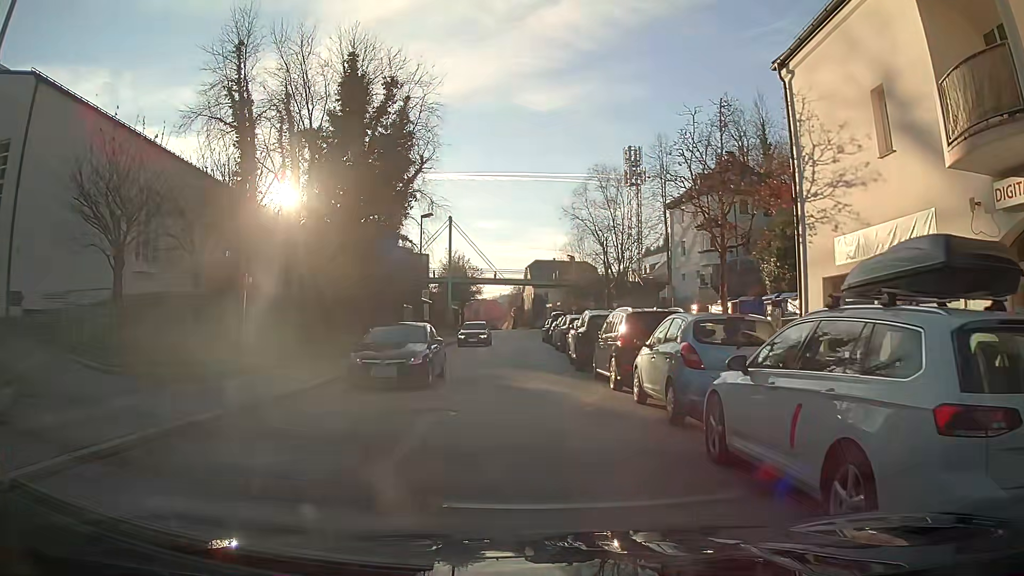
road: tertiary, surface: asphalt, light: Day
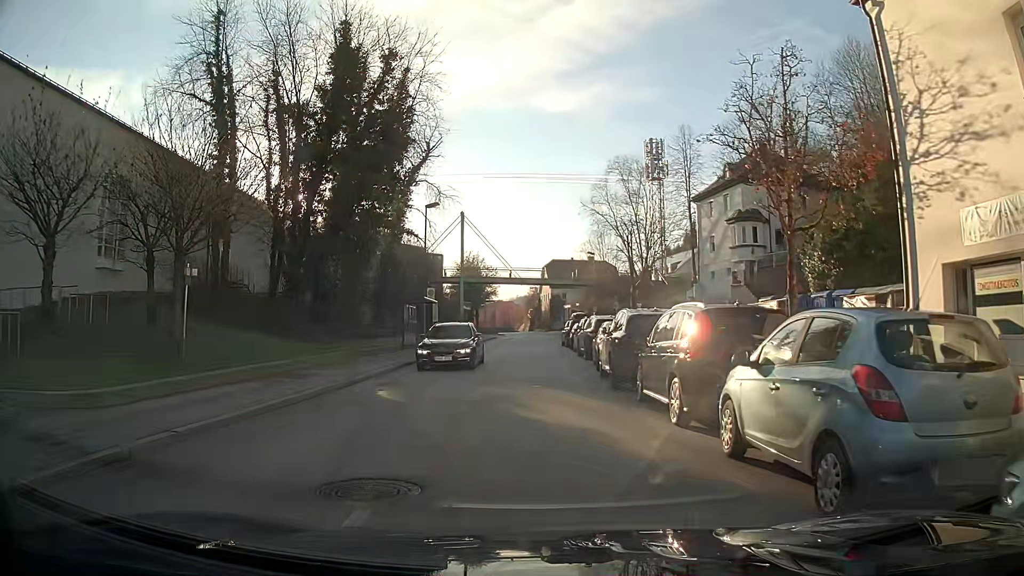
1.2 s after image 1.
(-0.1, +4.6) m; -2°
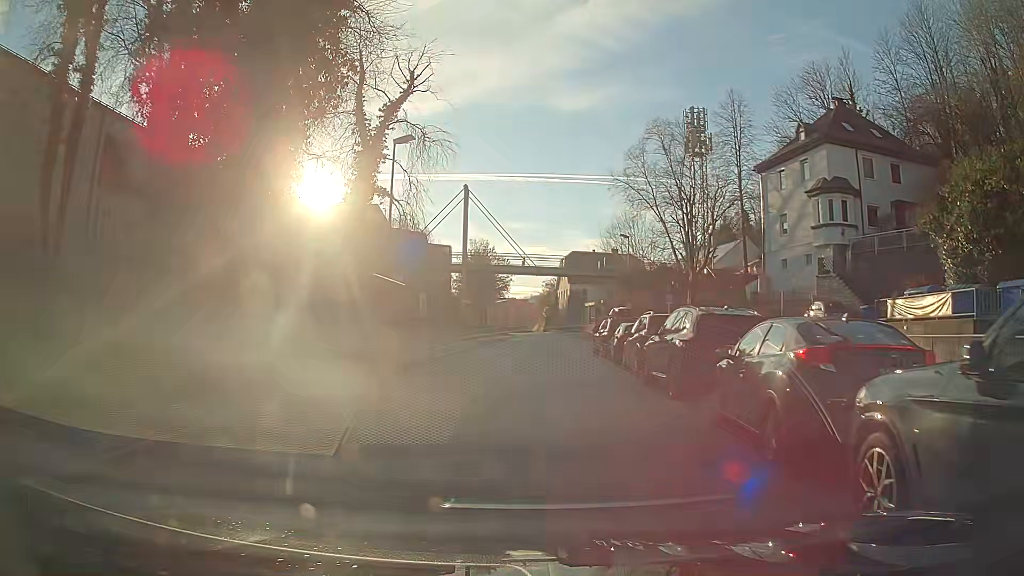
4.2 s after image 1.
(0.0, +13.5) m; +1°
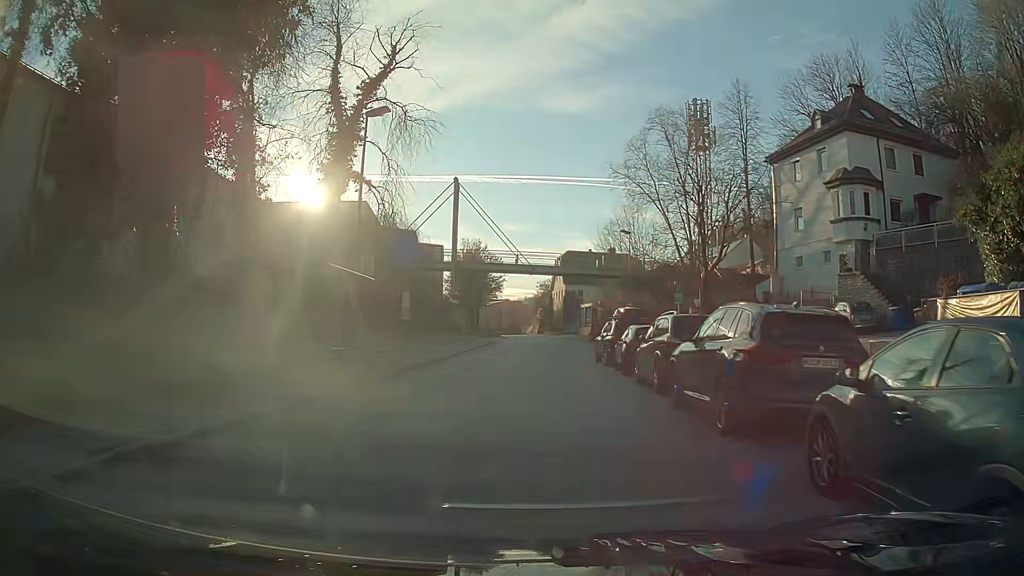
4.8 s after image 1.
(0.0, +3.7) m; +1°
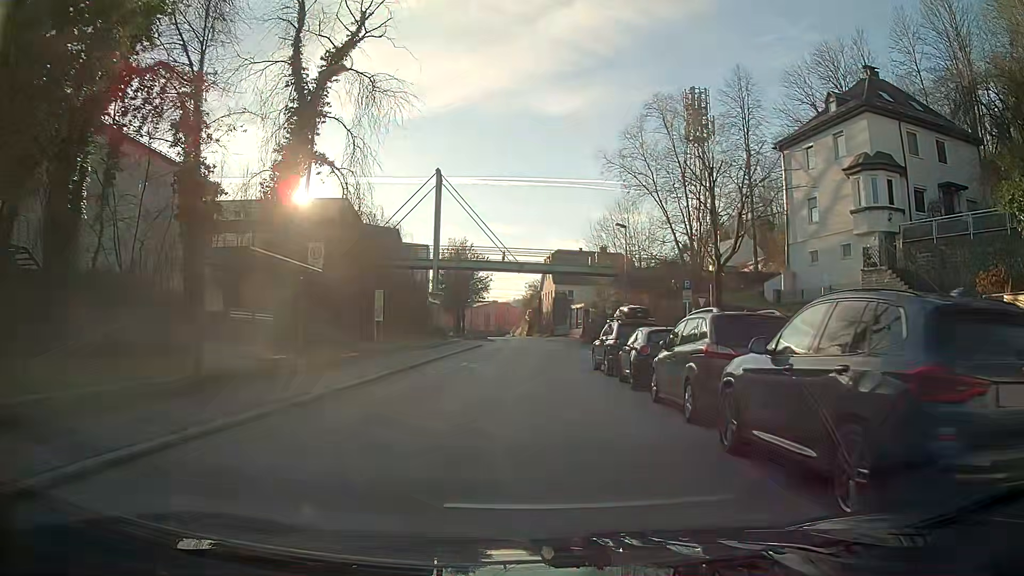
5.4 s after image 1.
(0.0, +4.0) m; +1°
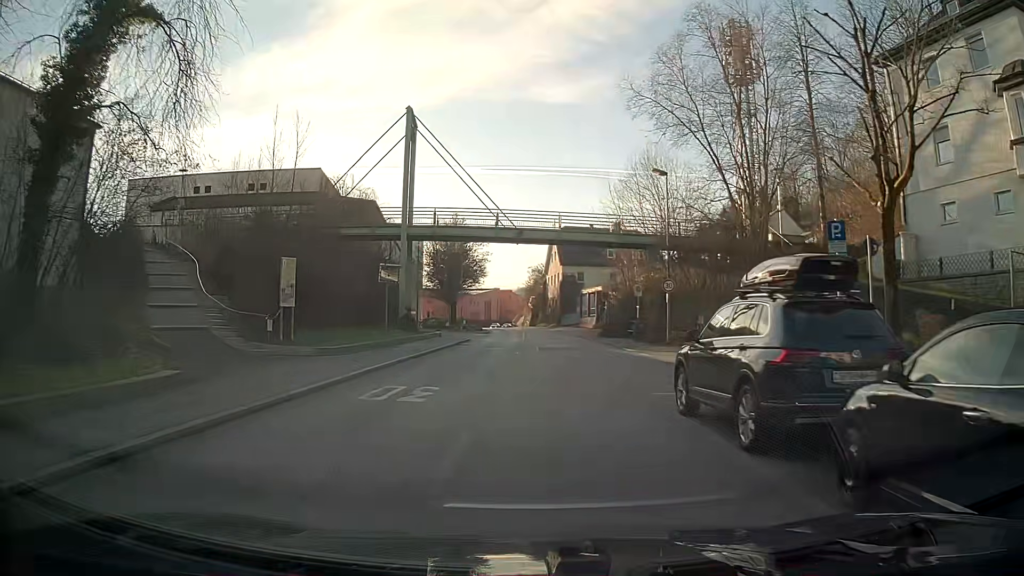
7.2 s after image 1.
(0.0, +13.3) m; -1°
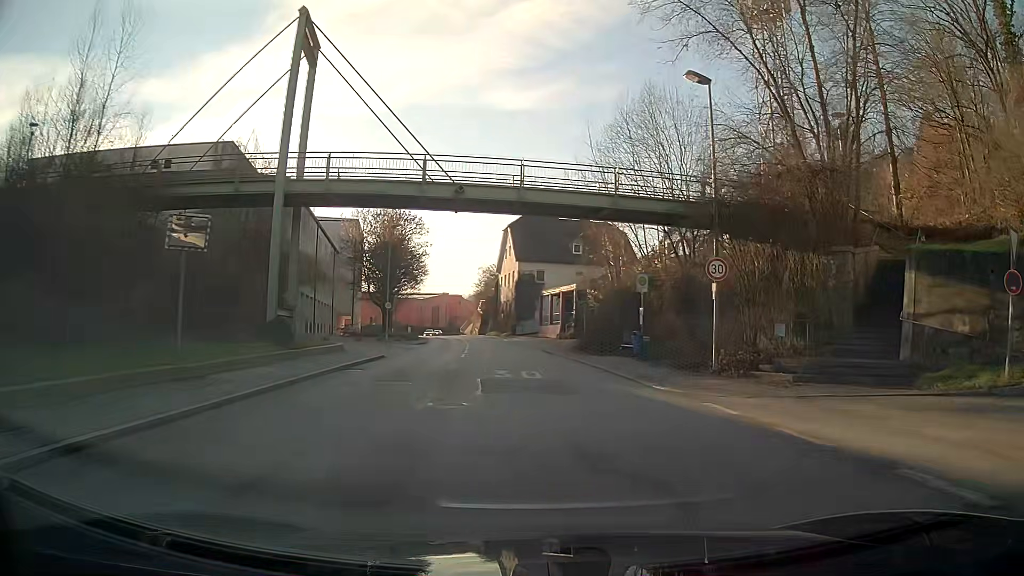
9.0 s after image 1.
(+0.4, +14.0) m; +5°
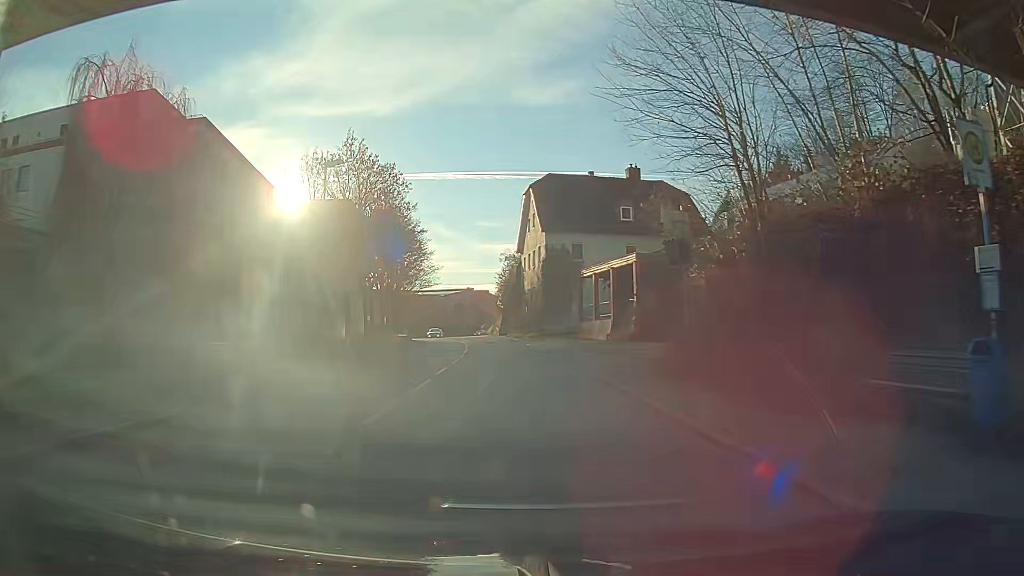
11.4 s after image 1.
(-0.6, +19.2) m; -5°
(0, +10) (-1, +20) (-1, +30) (-2, +40) (-3, +50) (-4, +60) (-6, +70) (-7, +80) (-8, +90) (-9, +100) m
